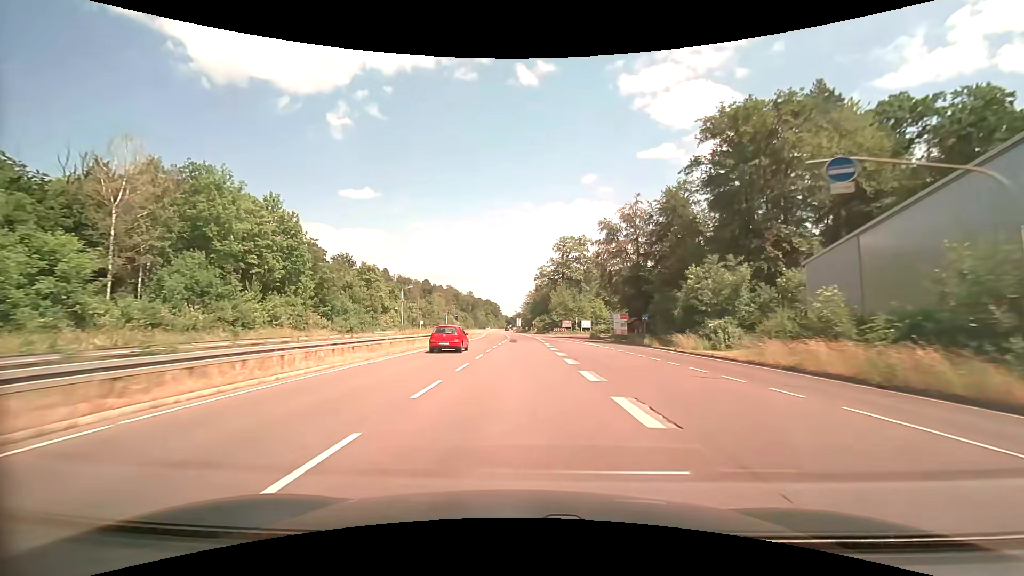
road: trunk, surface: asphalt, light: Day
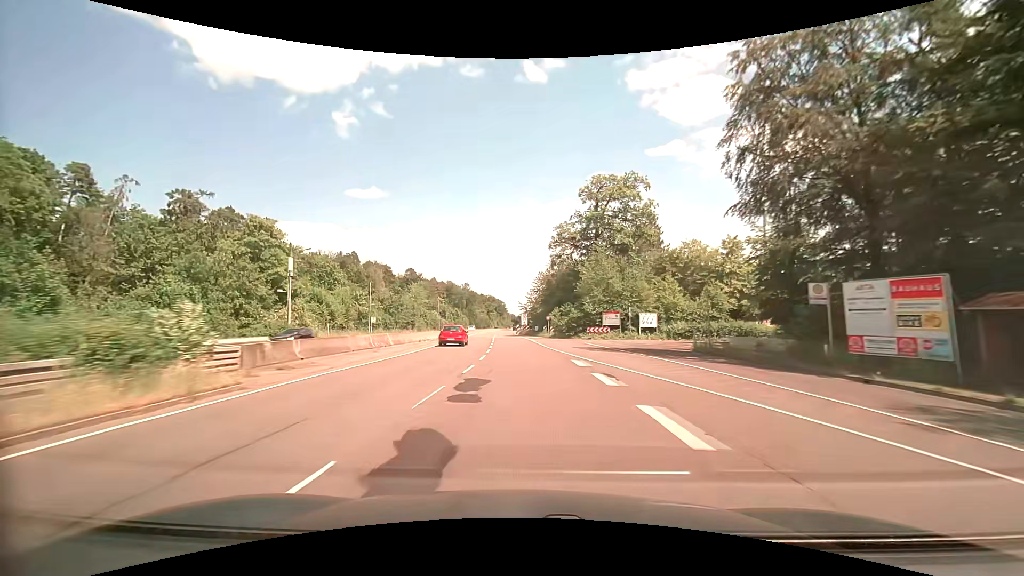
(-0.1, +49.3) m; -1°
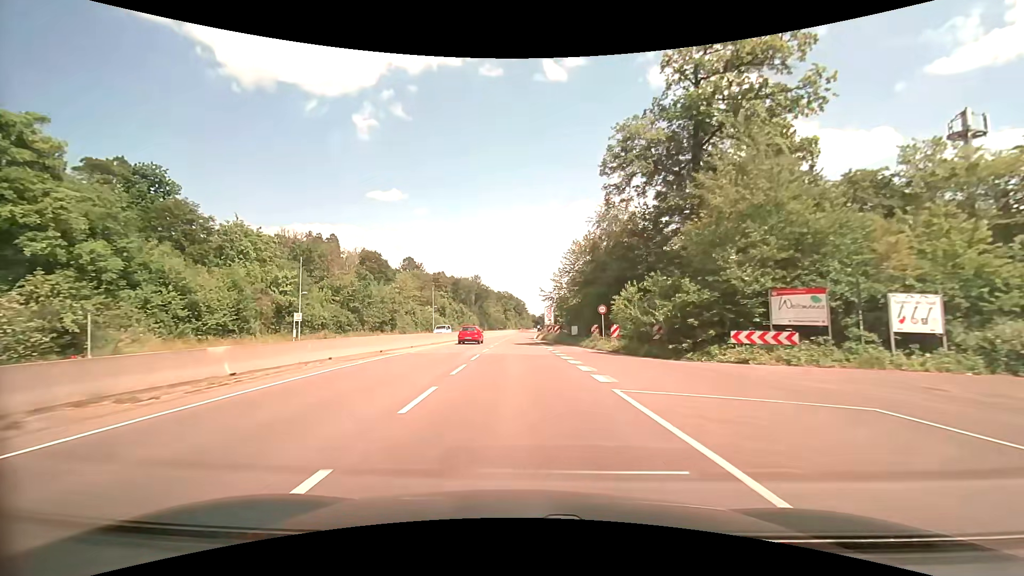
(-0.7, +36.4) m; -2°
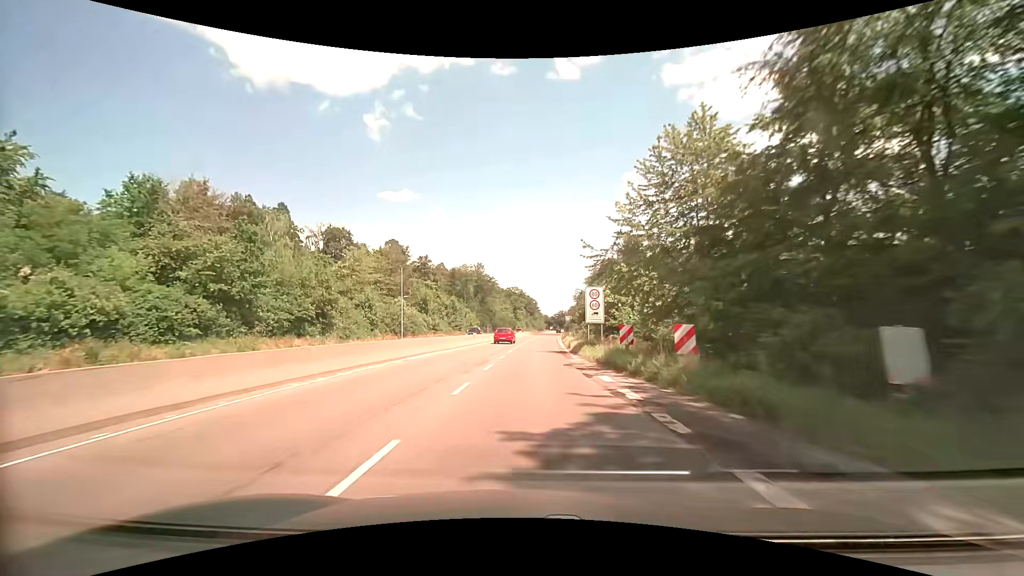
(-0.8, +35.9) m; -2°
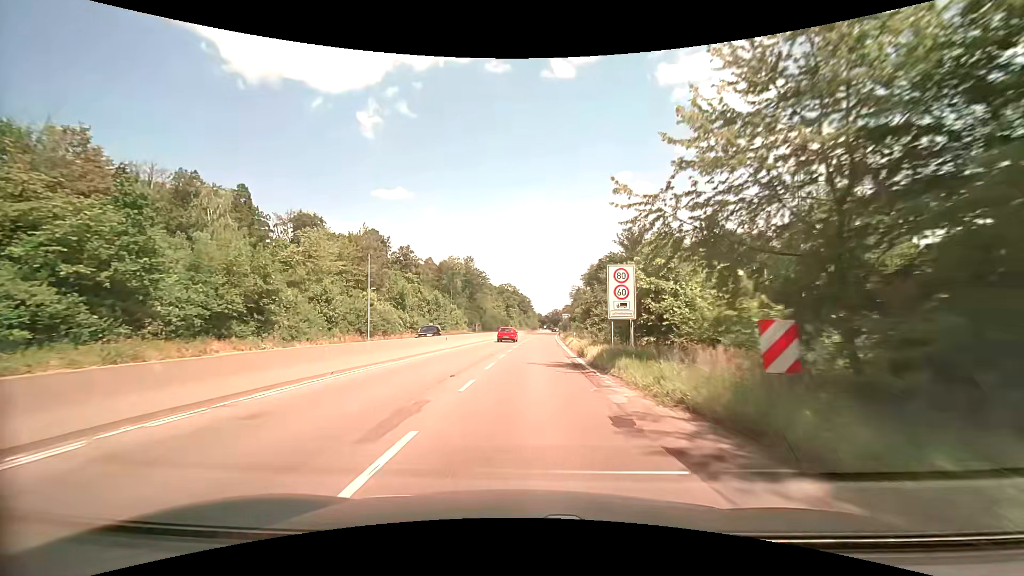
(+0.1, +11.9) m; +1°
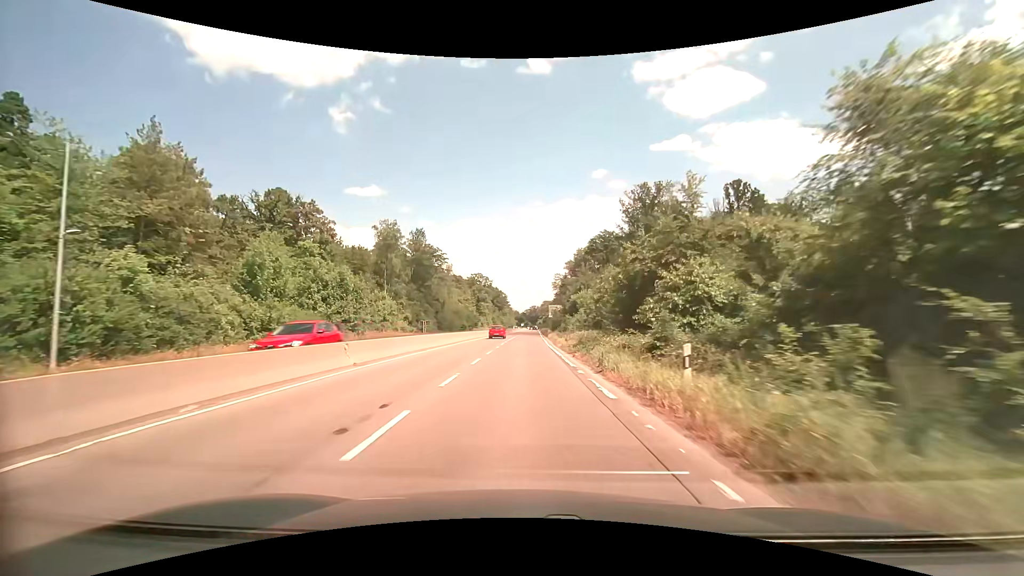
(+0.9, +35.3) m; +3°
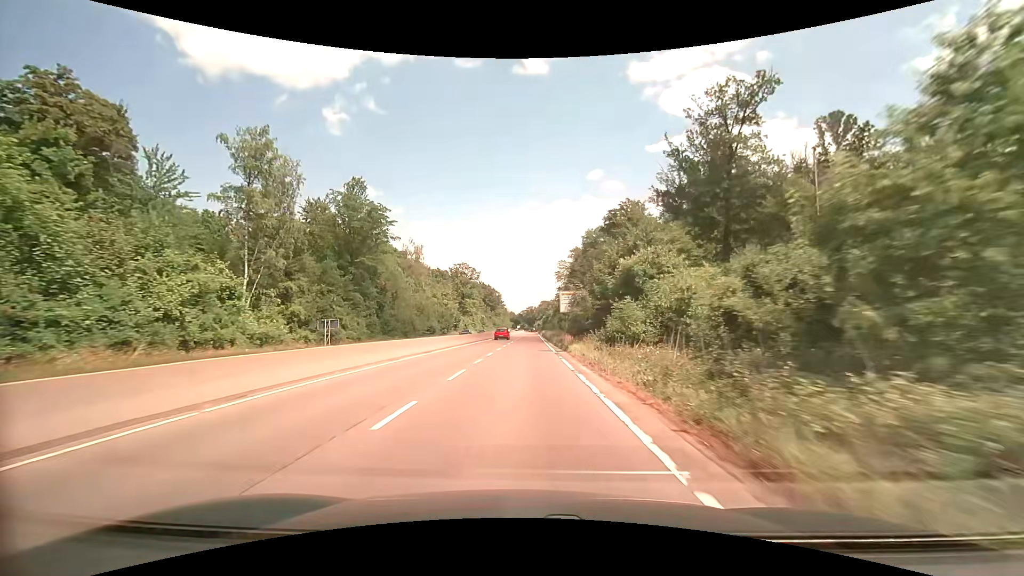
(+0.3, +35.6) m; +1°
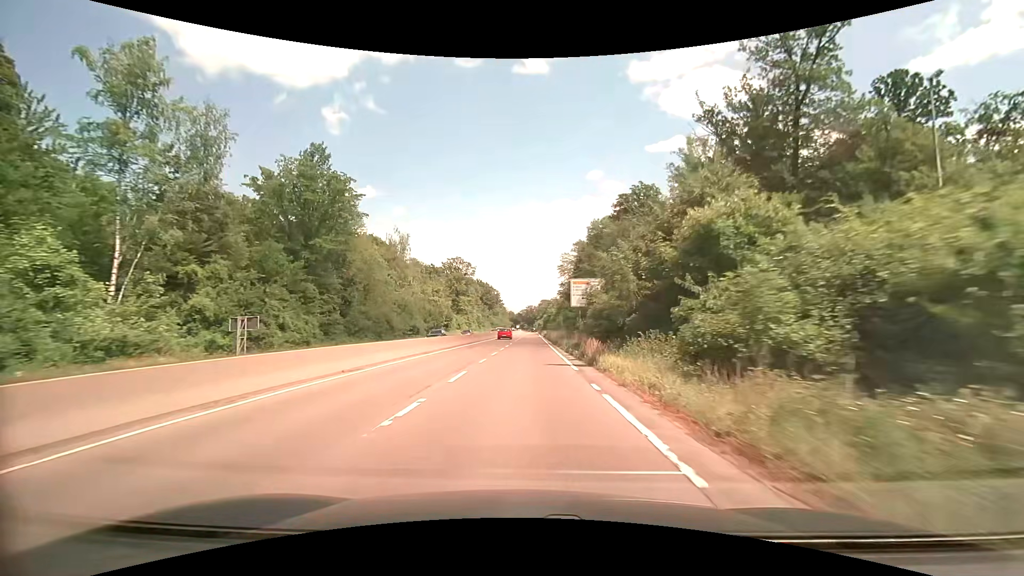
(0.0, +12.0) m; 0°
(0, +10) (0, +20) (0, +30) (0, +40) (+1, +50) (+1, +60) (+1, +70) (+1, +80) (+1, +90) (+2, +100) m
